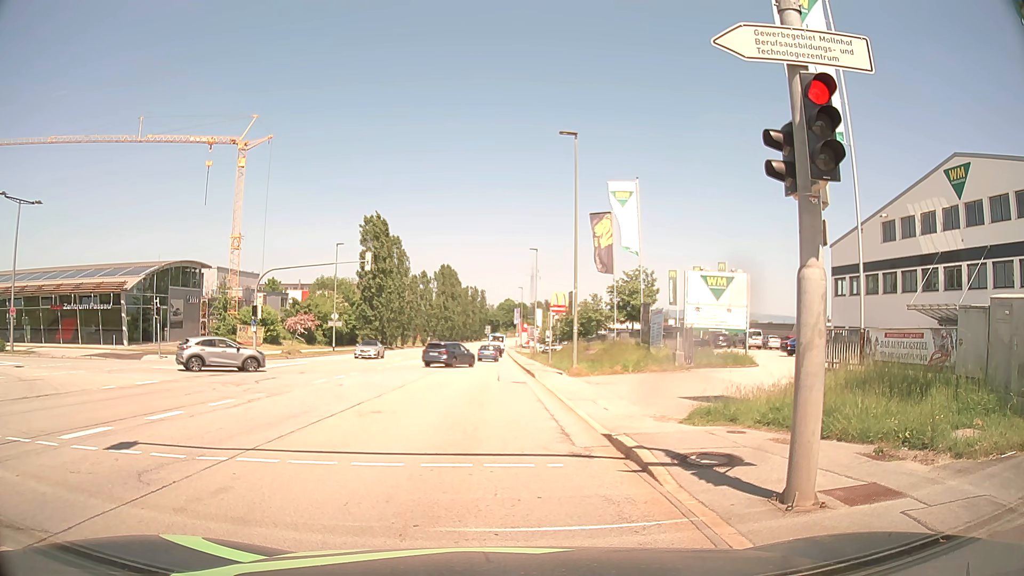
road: secondary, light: Day
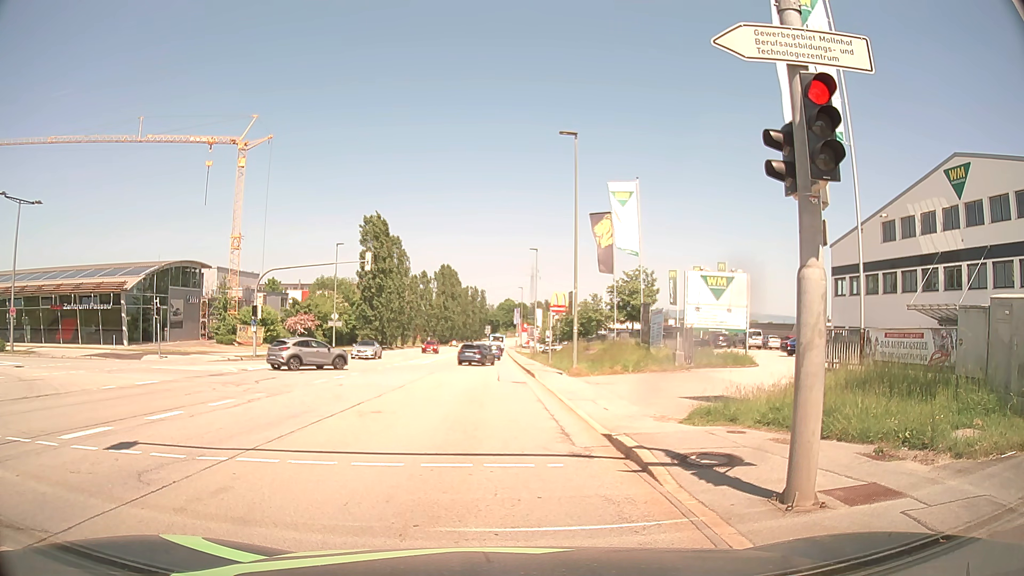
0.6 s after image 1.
(0.0, 0.0) m; 0°
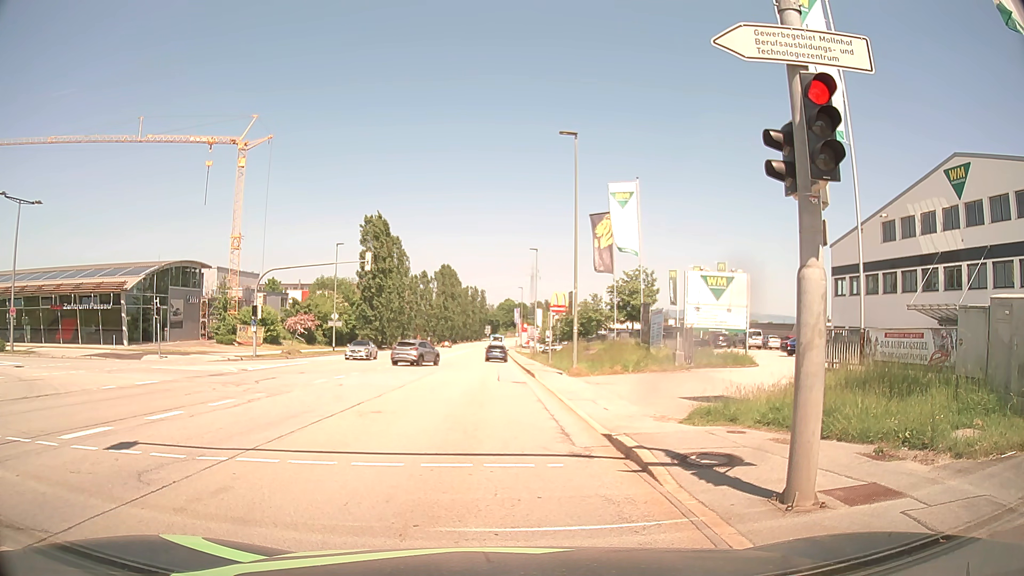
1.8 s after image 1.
(0.0, 0.0) m; 0°
(0, +10) (0, +20) (0, +30) (-1, +40) (-1, +50) (0, +60) (0, +70) (0, +80) (0, +90) (0, +100) m
